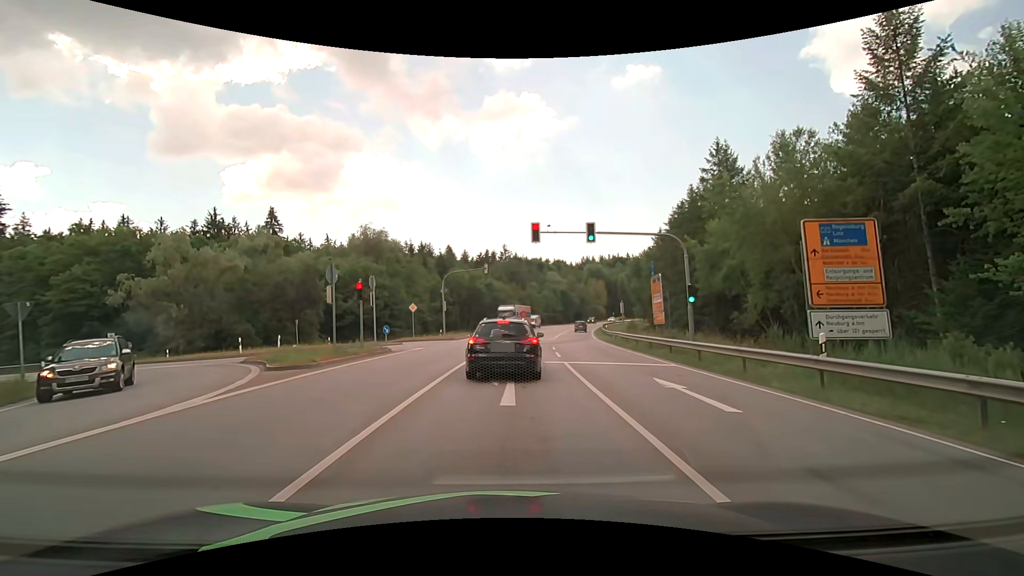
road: secondary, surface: asphalt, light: Day
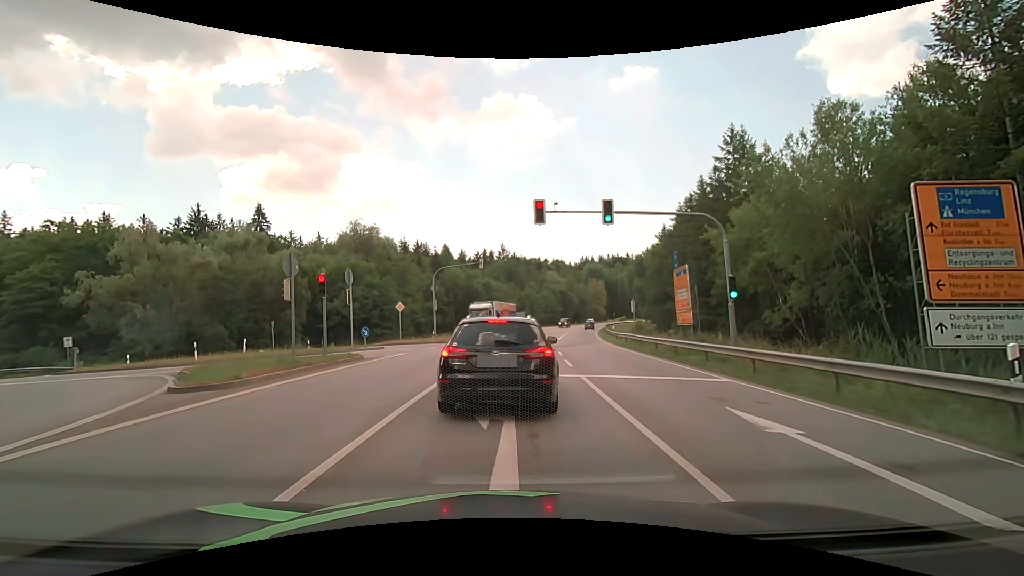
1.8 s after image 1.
(0.0, +4.2) m; 0°
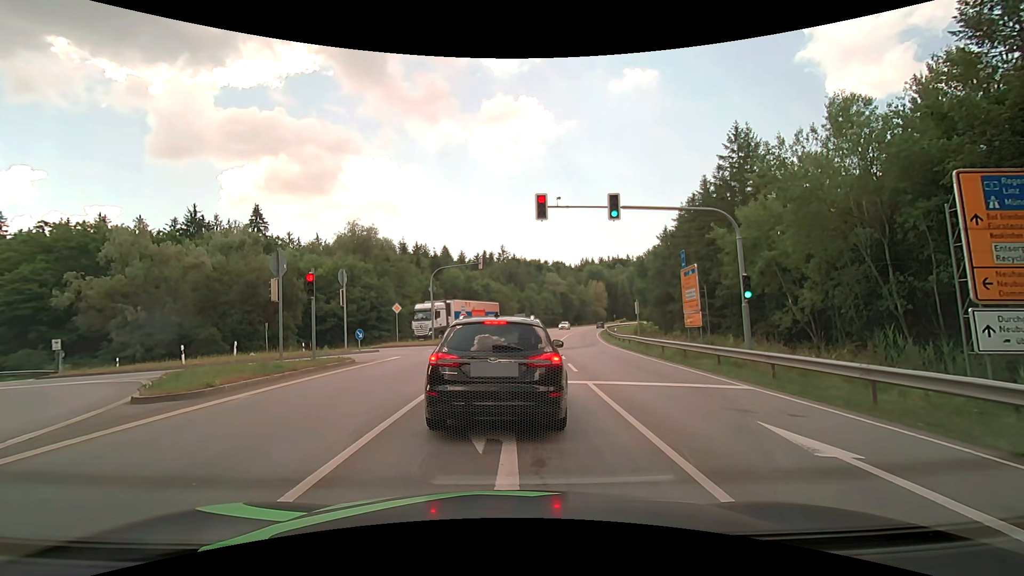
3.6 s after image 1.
(0.0, +1.0) m; 0°
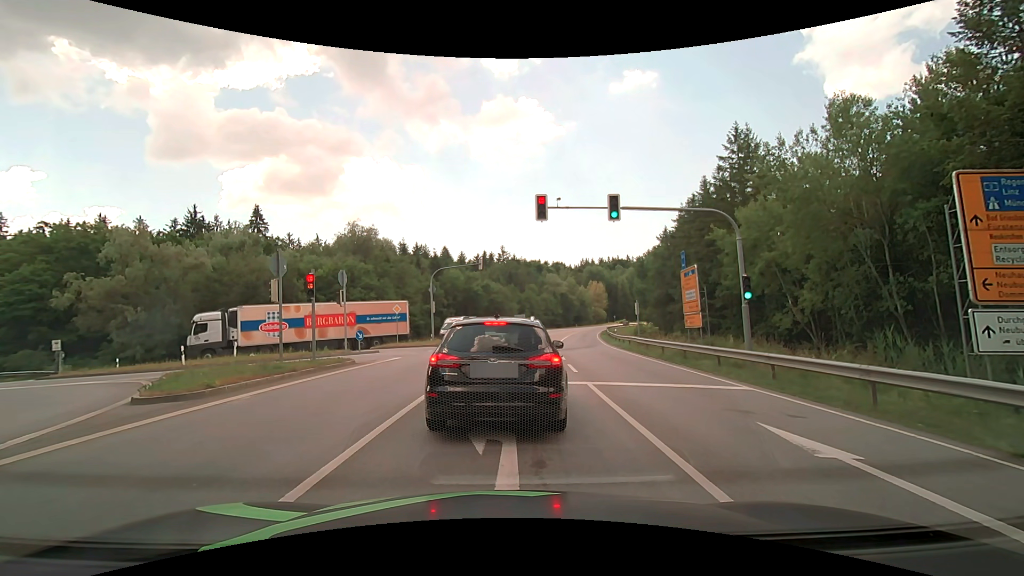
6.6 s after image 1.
(0.0, +0.1) m; 0°
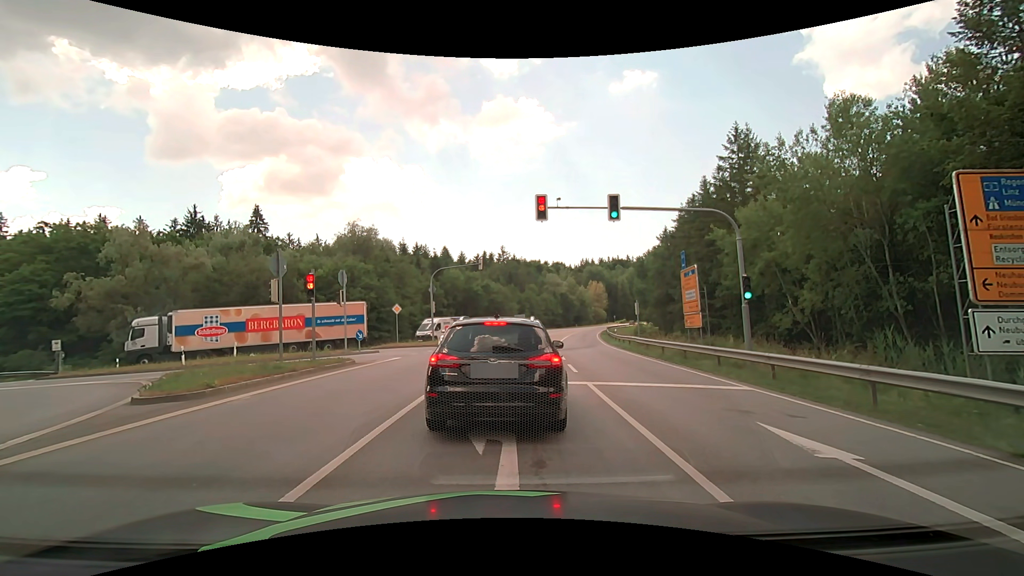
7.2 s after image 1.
(0.0, 0.0) m; 0°
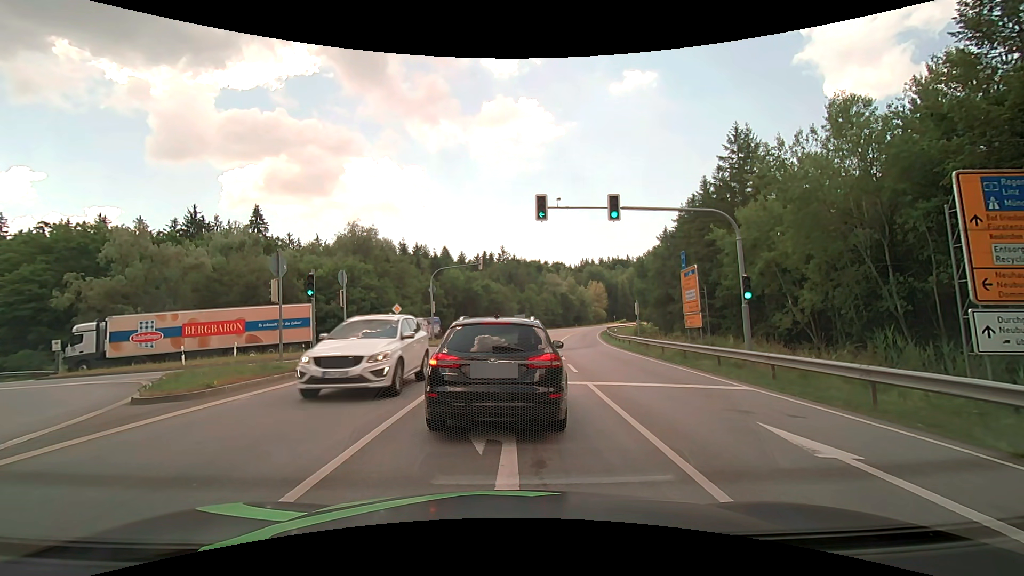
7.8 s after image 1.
(0.0, 0.0) m; 0°
